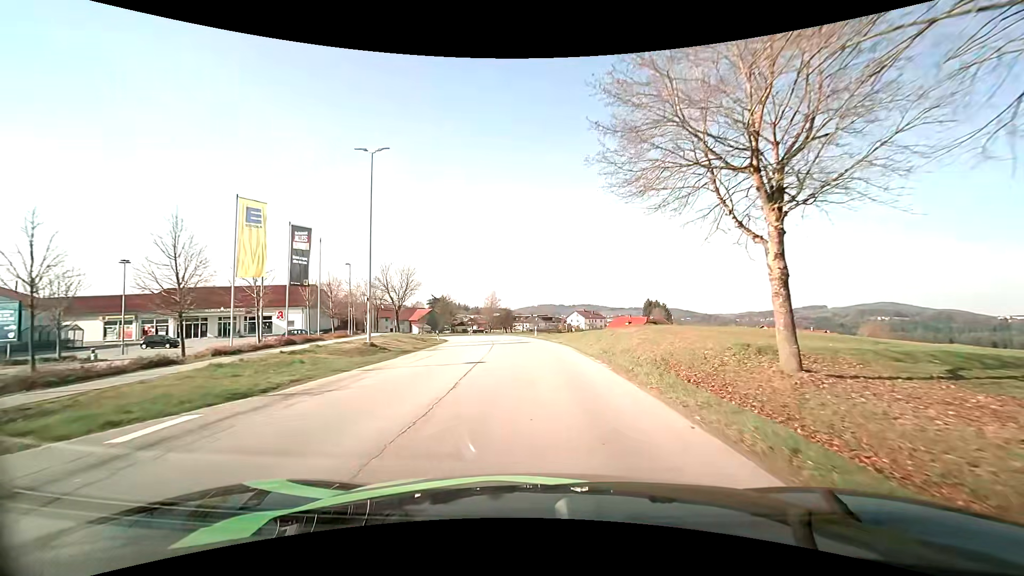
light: Day
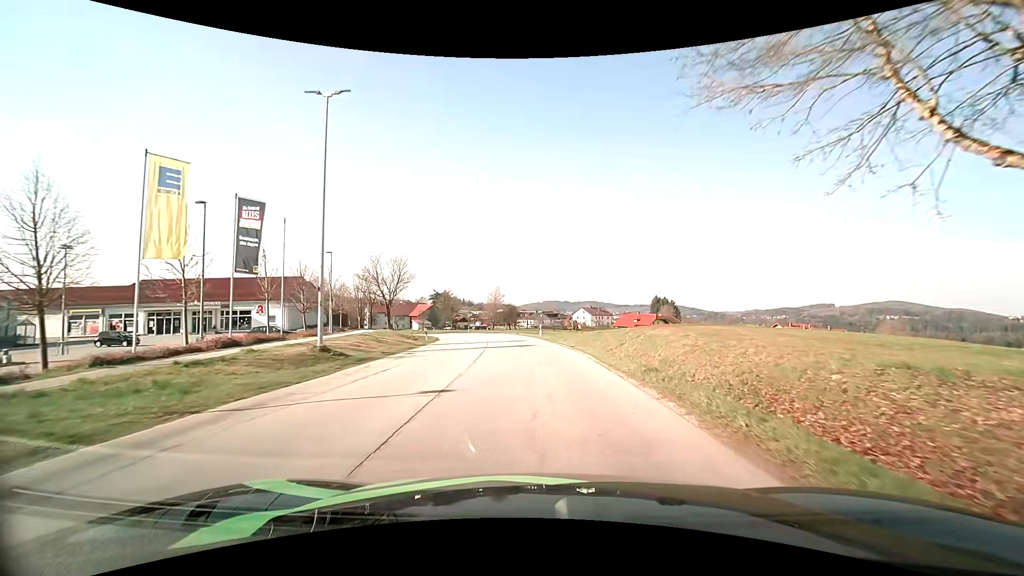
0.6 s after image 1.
(-0.1, +6.6) m; -1°
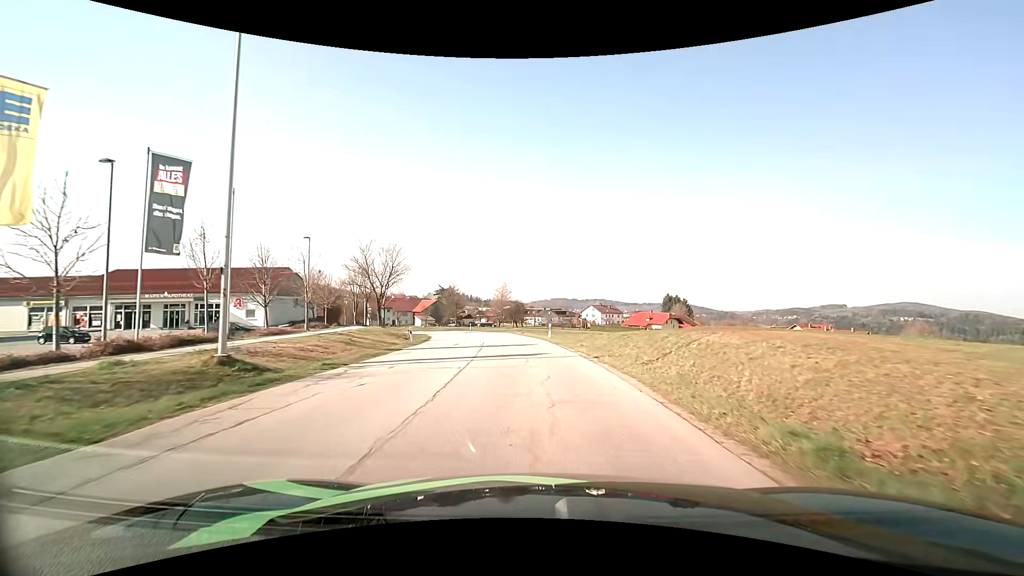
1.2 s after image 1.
(0.0, +6.8) m; -1°
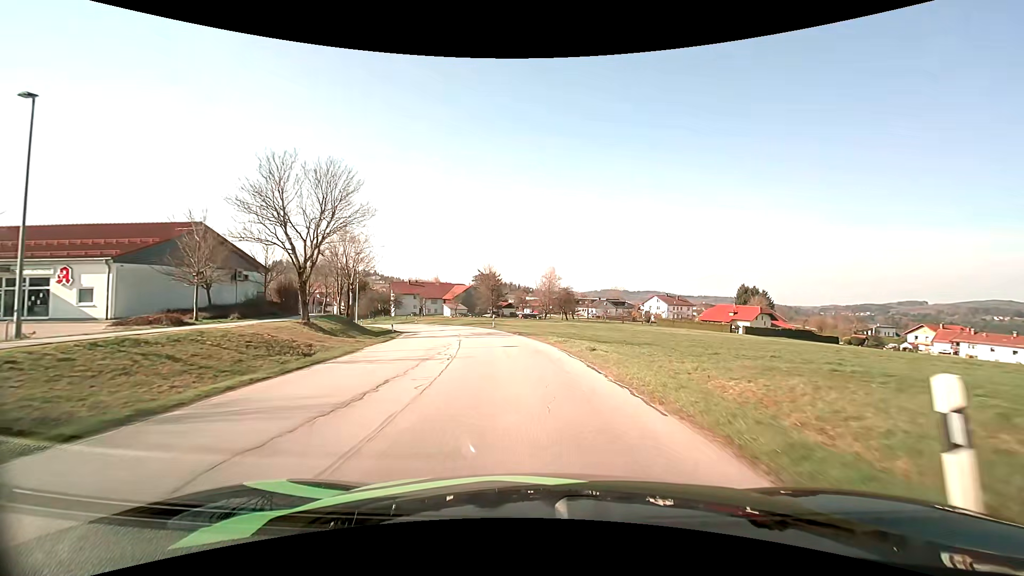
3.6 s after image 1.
(-1.1, +28.5) m; -5°
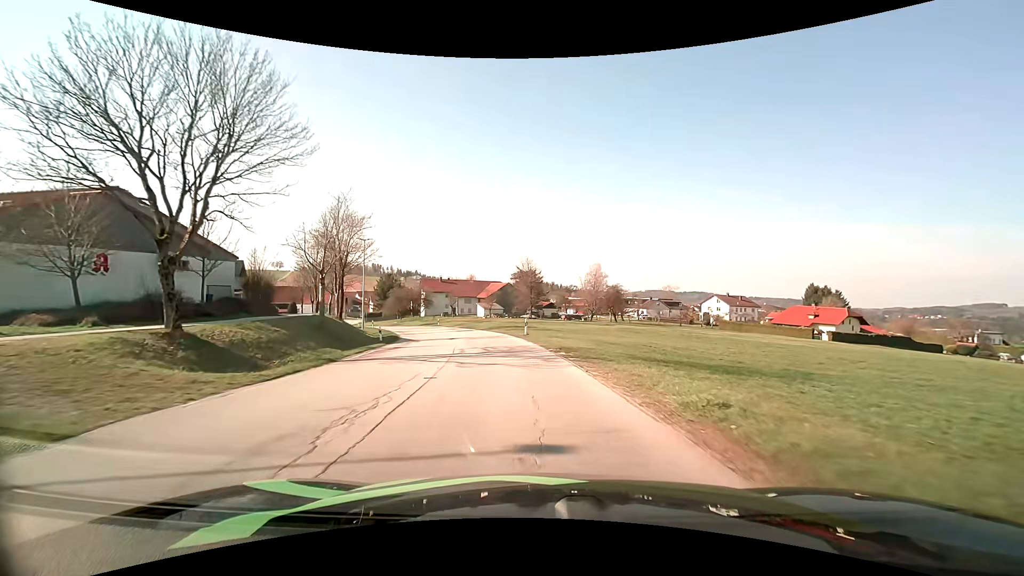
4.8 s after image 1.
(-0.5, +14.1) m; -4°
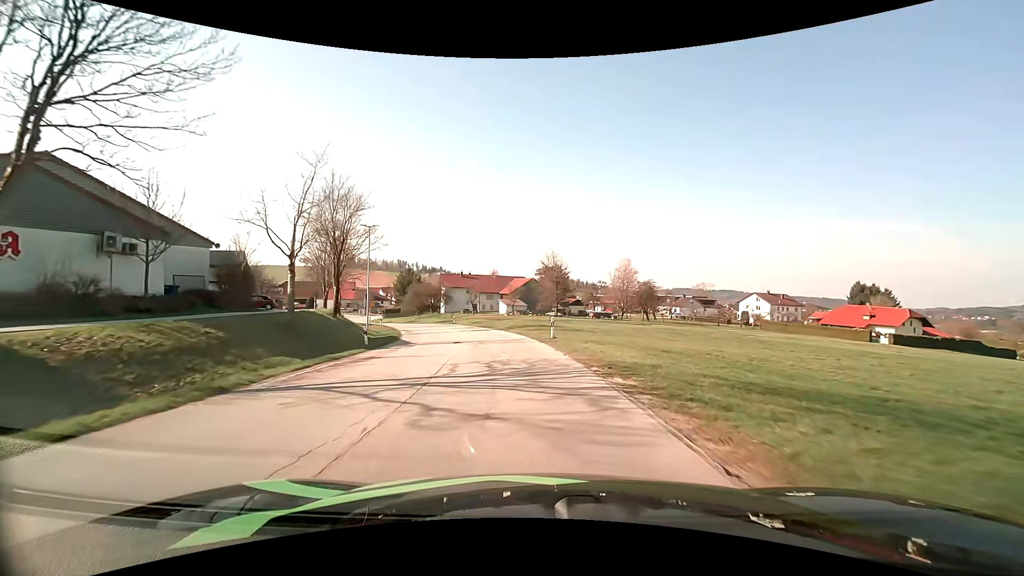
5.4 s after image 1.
(-0.2, +7.1) m; -3°
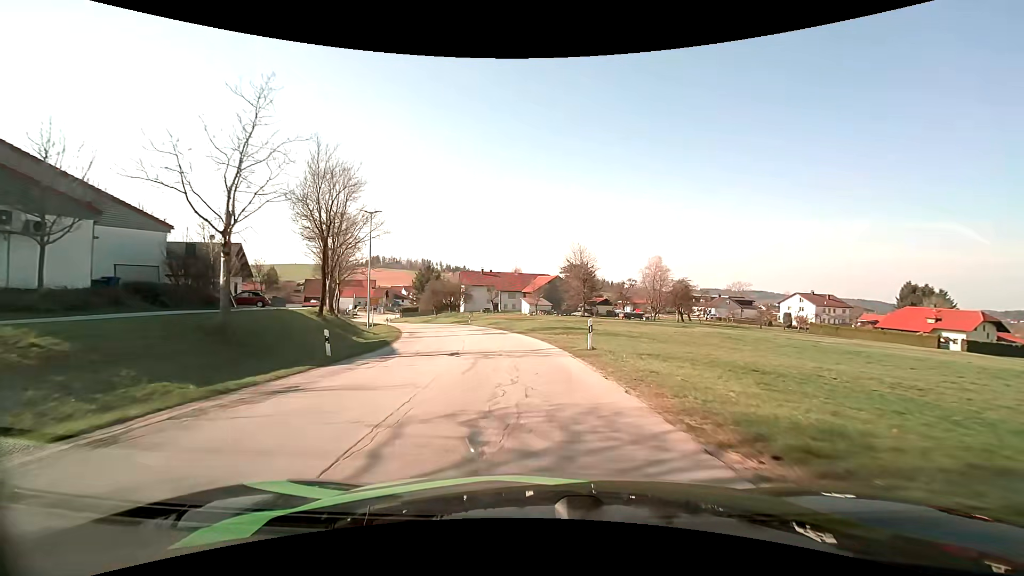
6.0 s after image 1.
(-0.2, +7.1) m; -3°
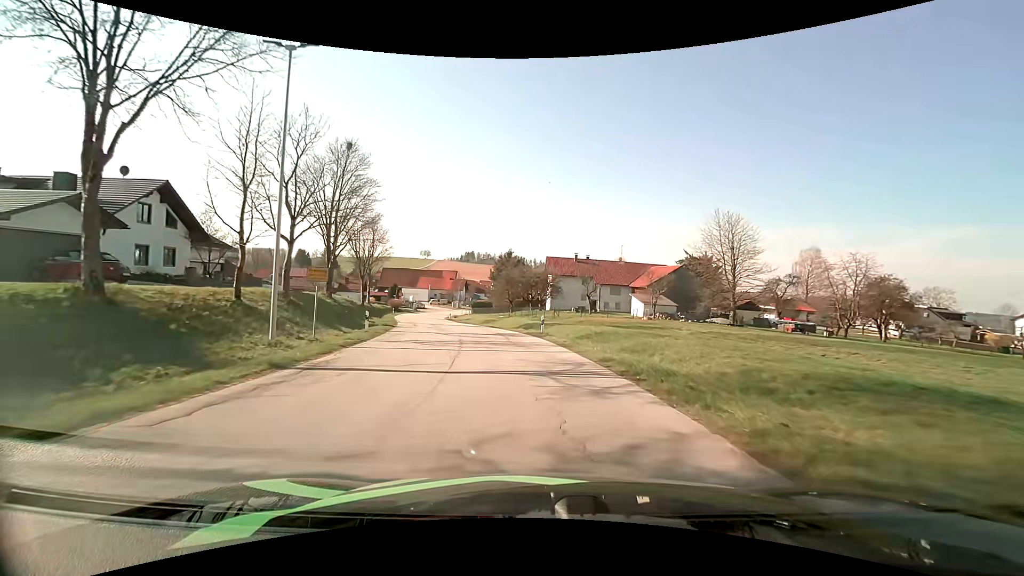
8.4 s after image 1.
(-2.6, +28.4) m; -11°
